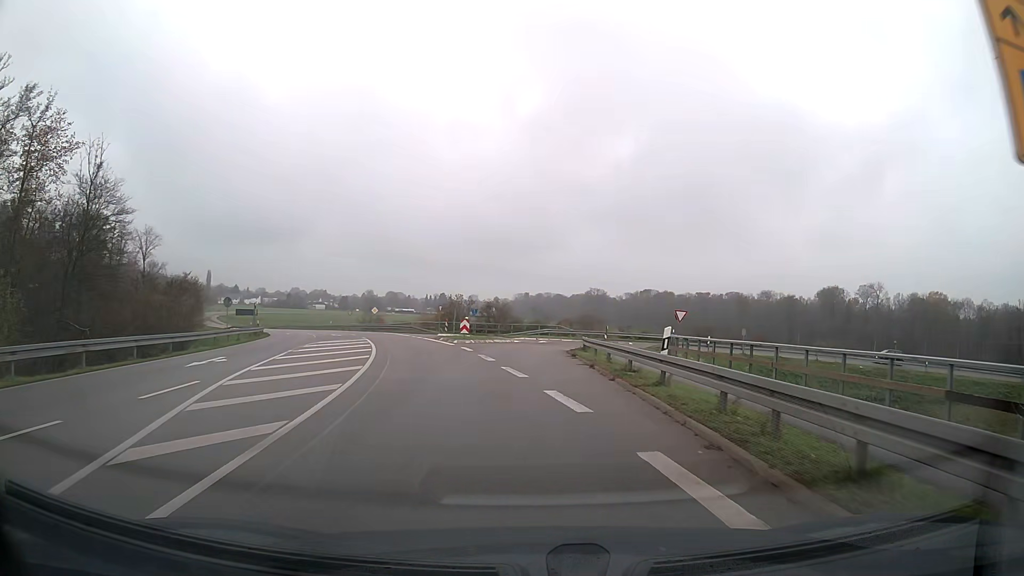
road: secondary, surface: asphalt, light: Day
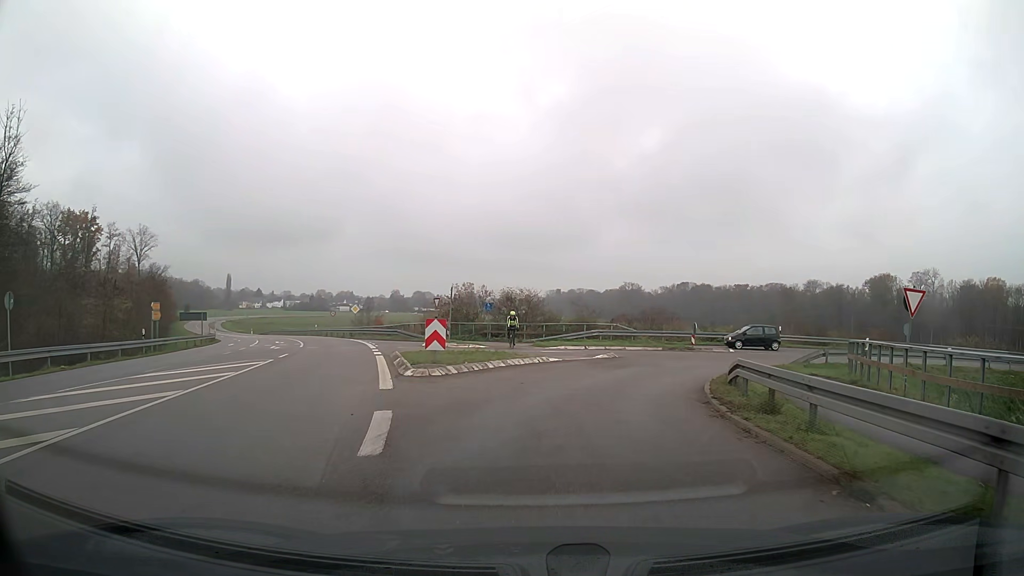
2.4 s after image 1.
(-0.4, +20.8) m; -2°
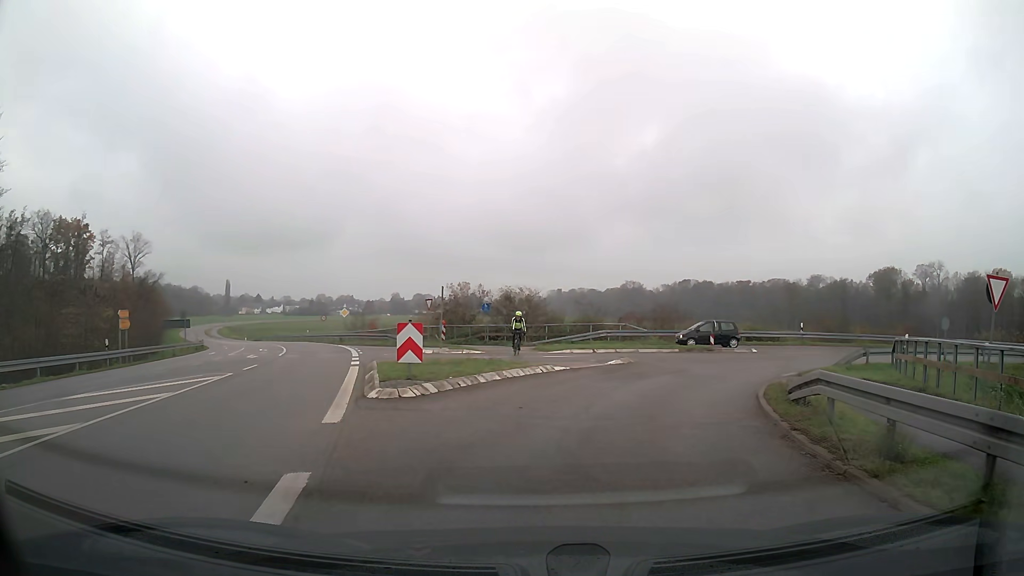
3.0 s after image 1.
(0.0, +3.4) m; 0°
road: trunk_link
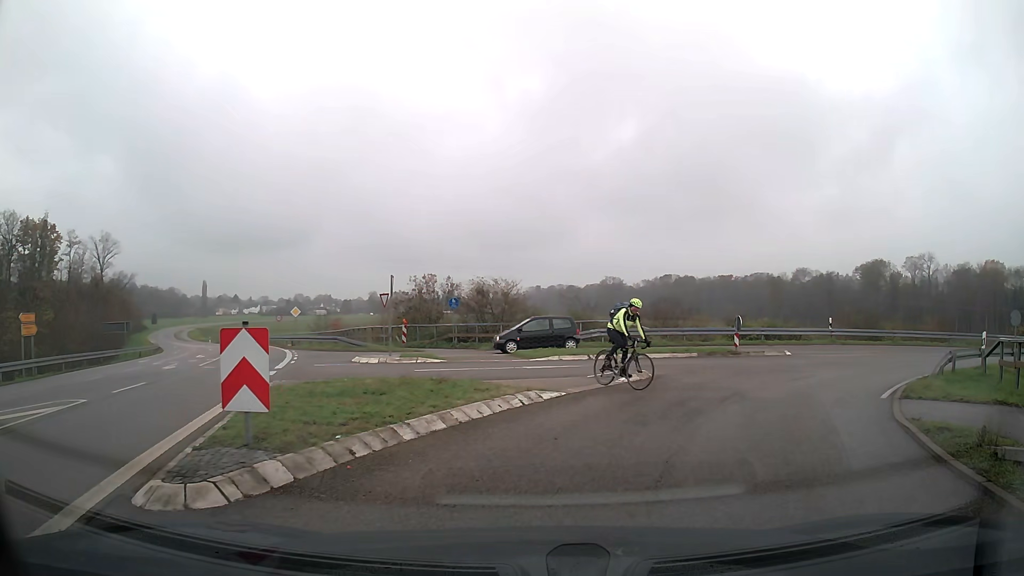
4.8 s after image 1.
(+0.1, +6.6) m; +3°
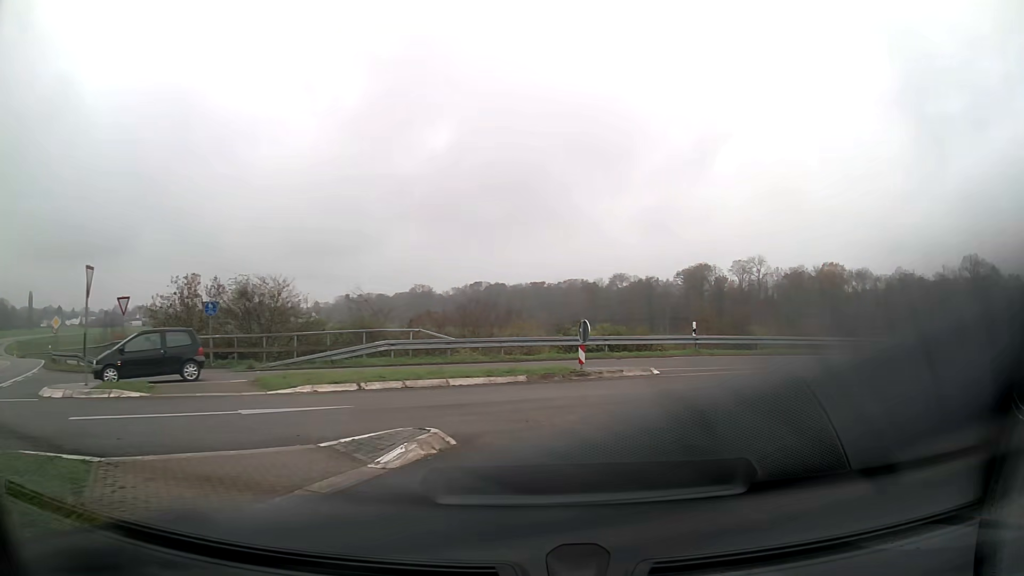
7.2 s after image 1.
(+1.2, +8.2) m; +18°
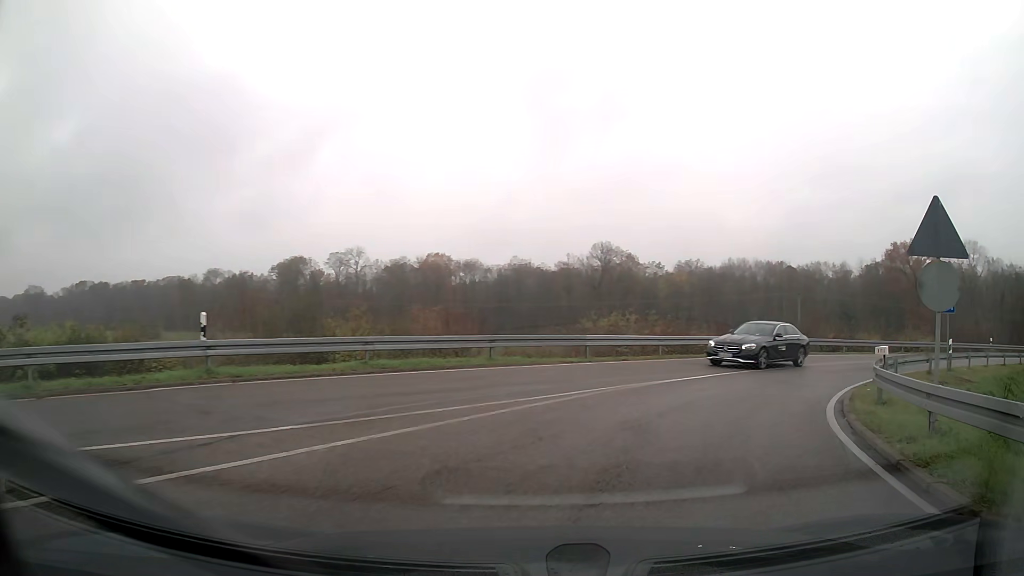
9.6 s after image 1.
(+4.3, +13.6) m; +35°
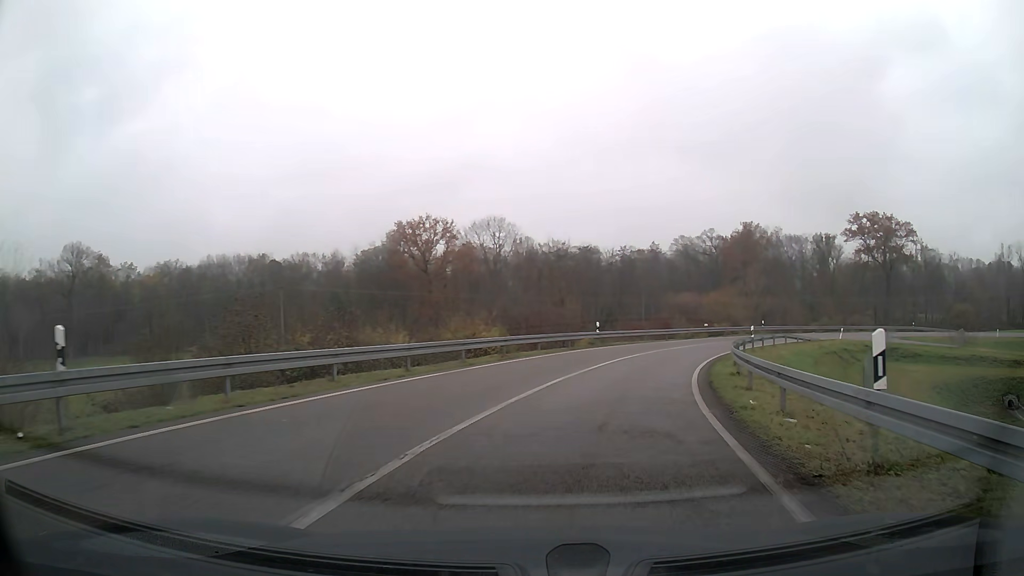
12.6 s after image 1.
(+9.1, +21.5) m; +41°
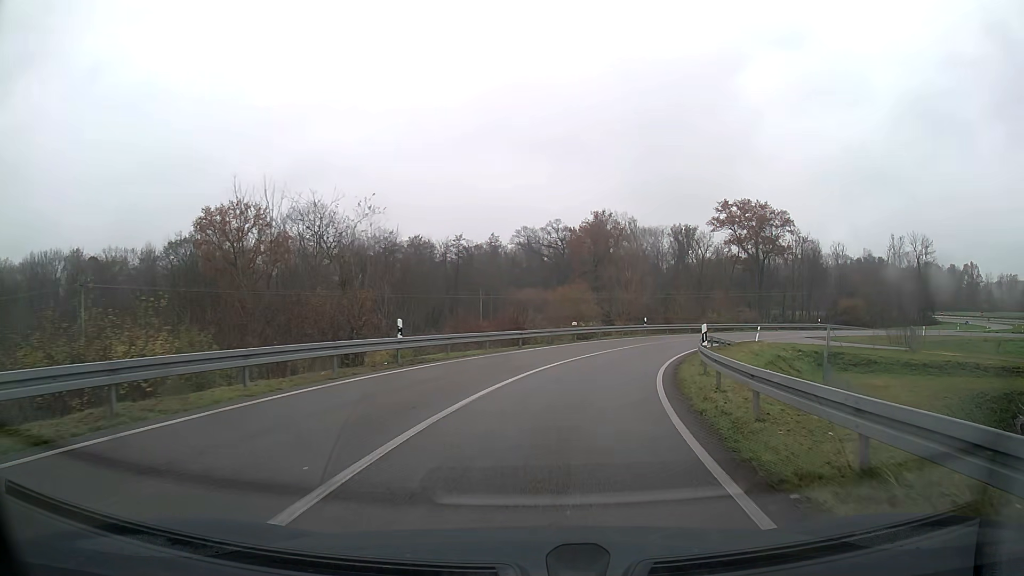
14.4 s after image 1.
(+2.2, +17.4) m; +13°
